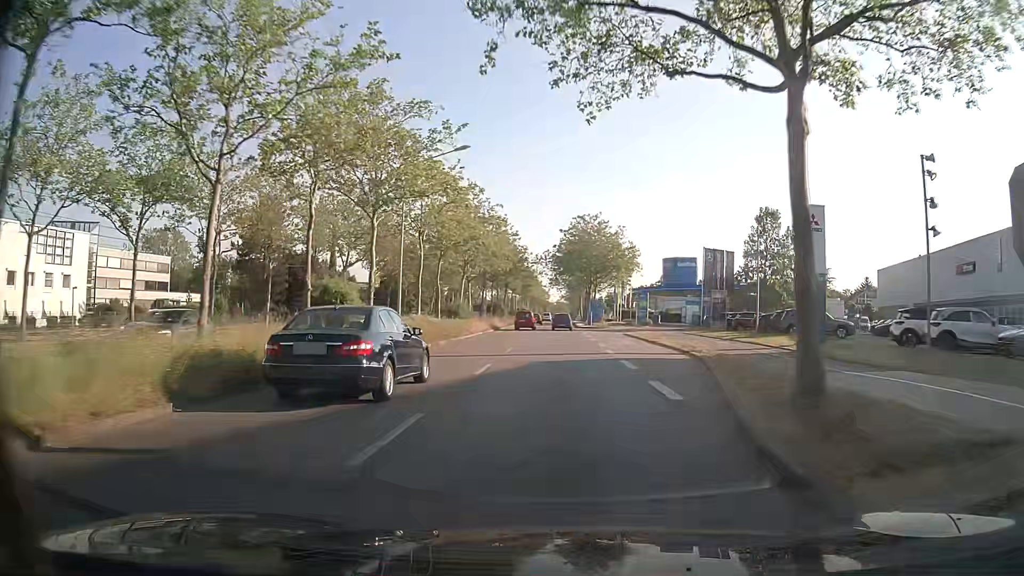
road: primary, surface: asphalt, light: Day
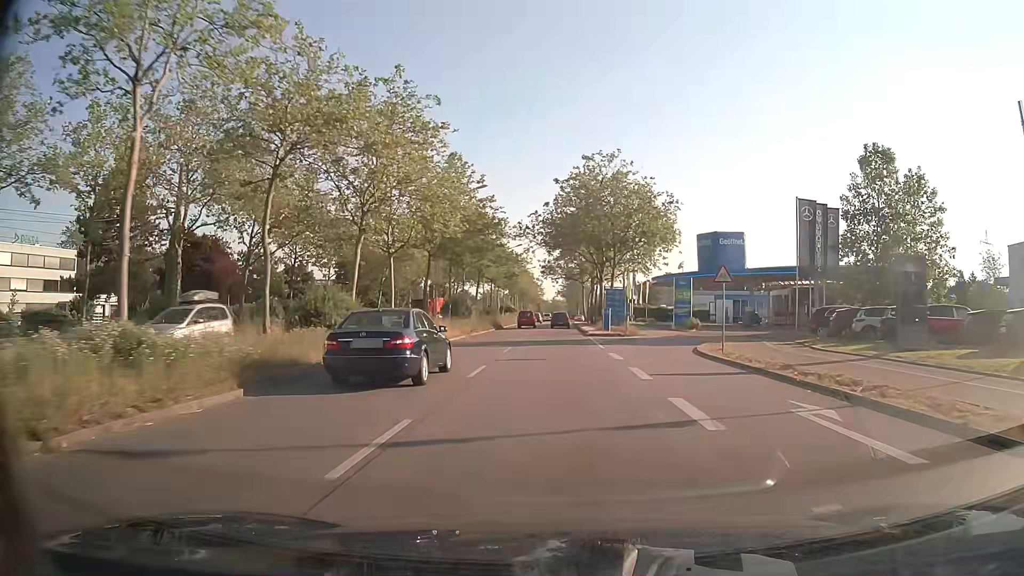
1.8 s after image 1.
(+0.2, +27.8) m; +1°
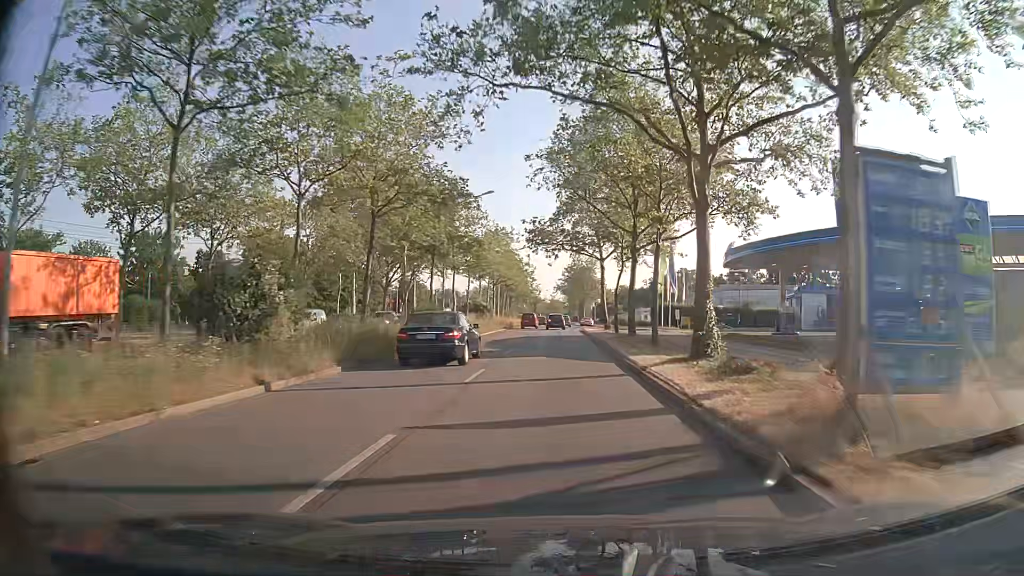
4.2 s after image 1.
(-0.1, +37.4) m; 0°
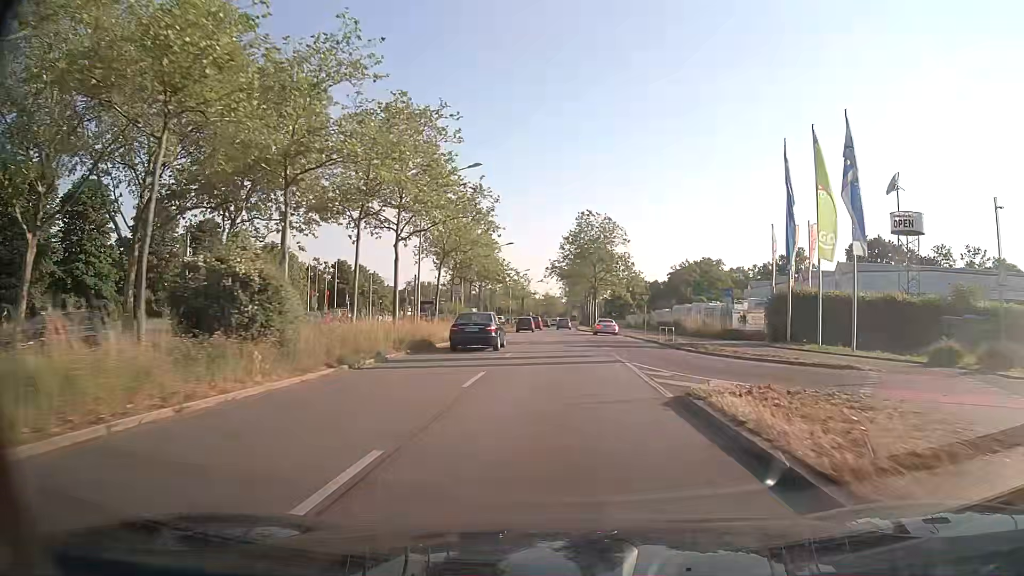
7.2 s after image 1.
(+0.3, +47.0) m; 0°
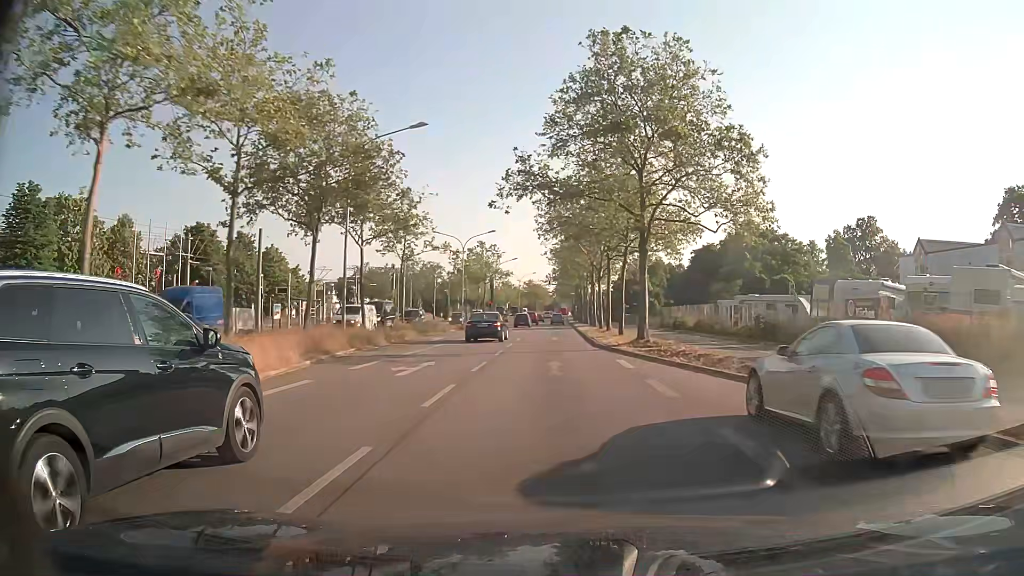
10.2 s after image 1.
(+0.4, +46.6) m; +1°
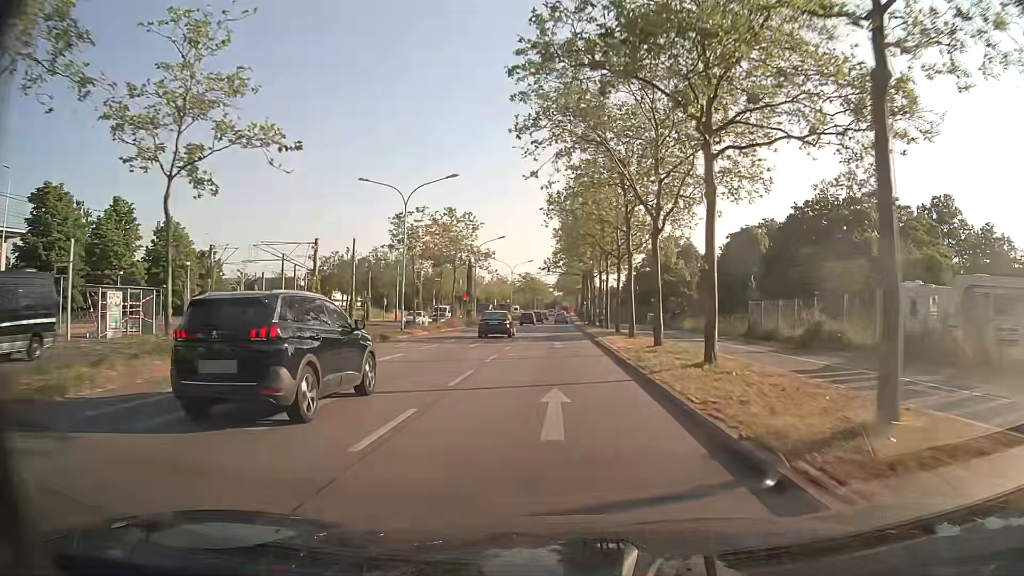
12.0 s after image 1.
(+0.1, +27.5) m; 0°
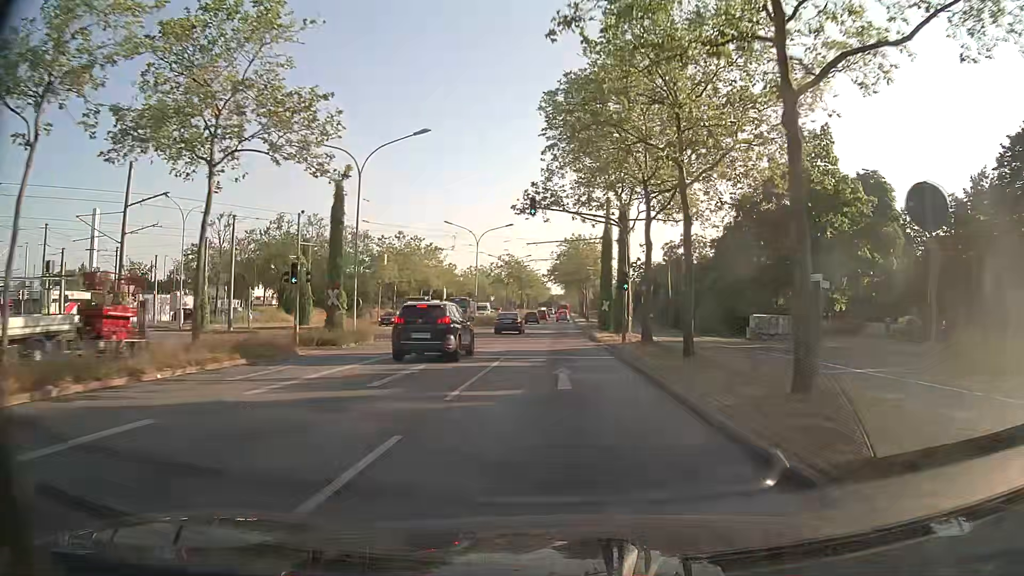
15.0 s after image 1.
(-0.1, +44.9) m; 0°
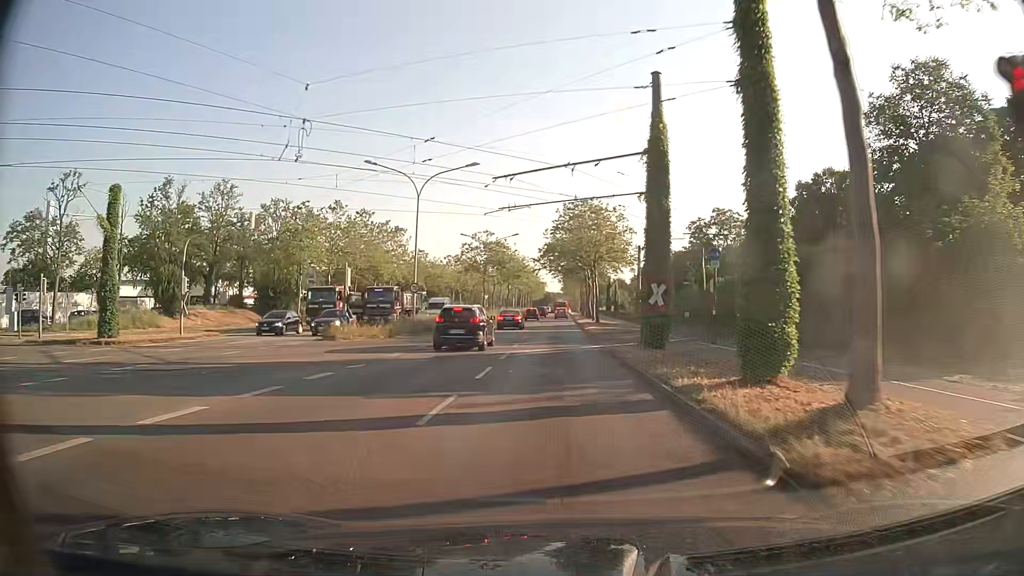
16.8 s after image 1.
(+0.1, +26.5) m; 0°
(0, +10) (0, +20) (0, +30) (0, +40) (0, +50) (0, +60) (+1, +70) (+1, +80) (+1, +90) (+1, +100) m
